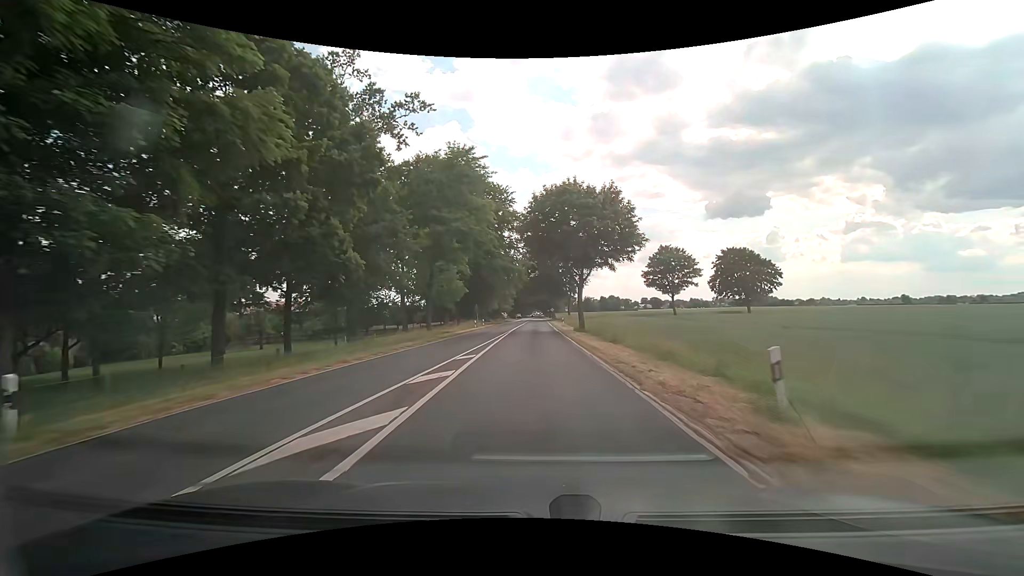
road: secondary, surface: asphalt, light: Day
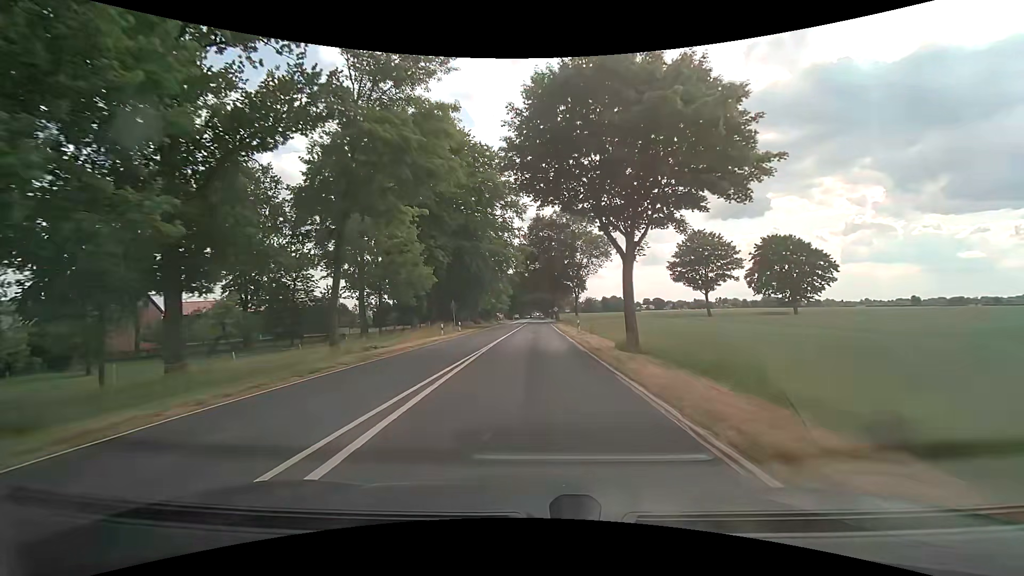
(-0.1, +20.1) m; 0°
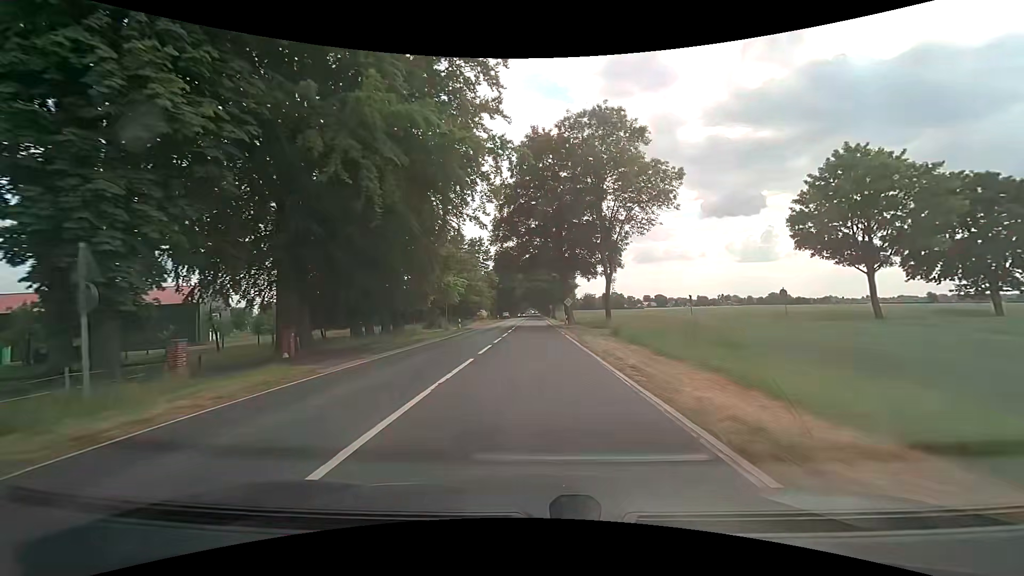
(+0.3, +40.9) m; +1°
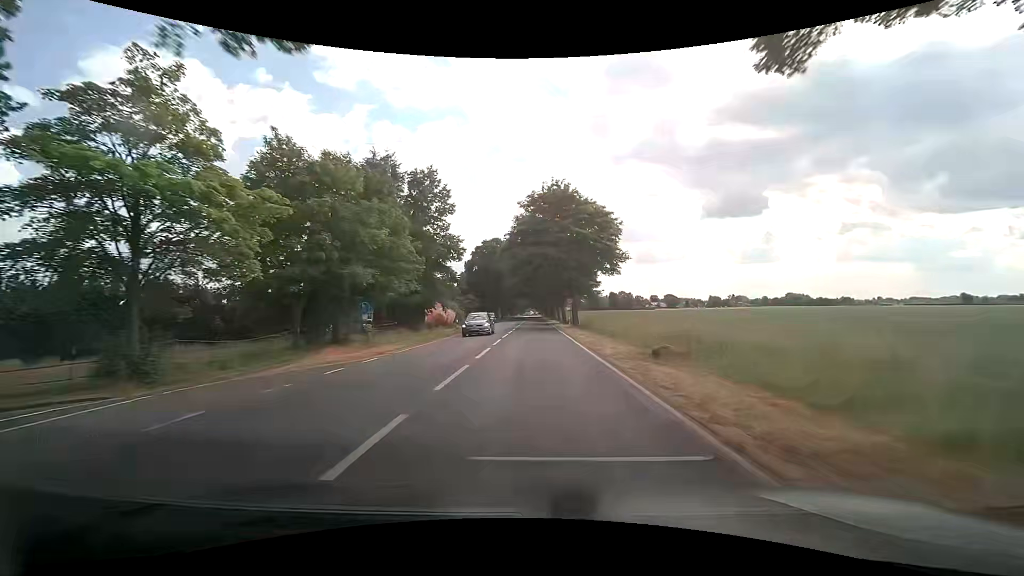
(0.0, +49.8) m; 0°
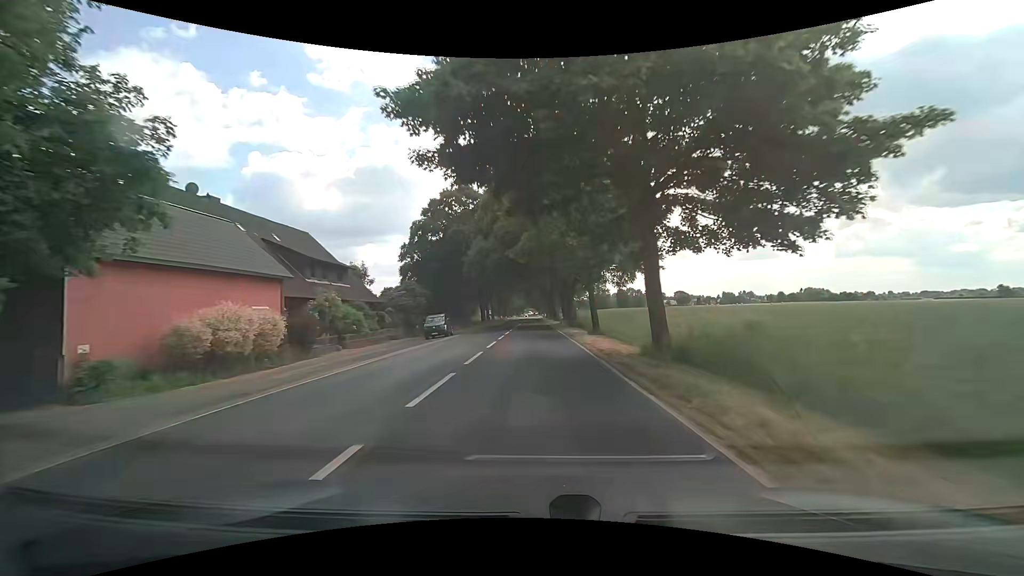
(+0.3, +49.7) m; 0°
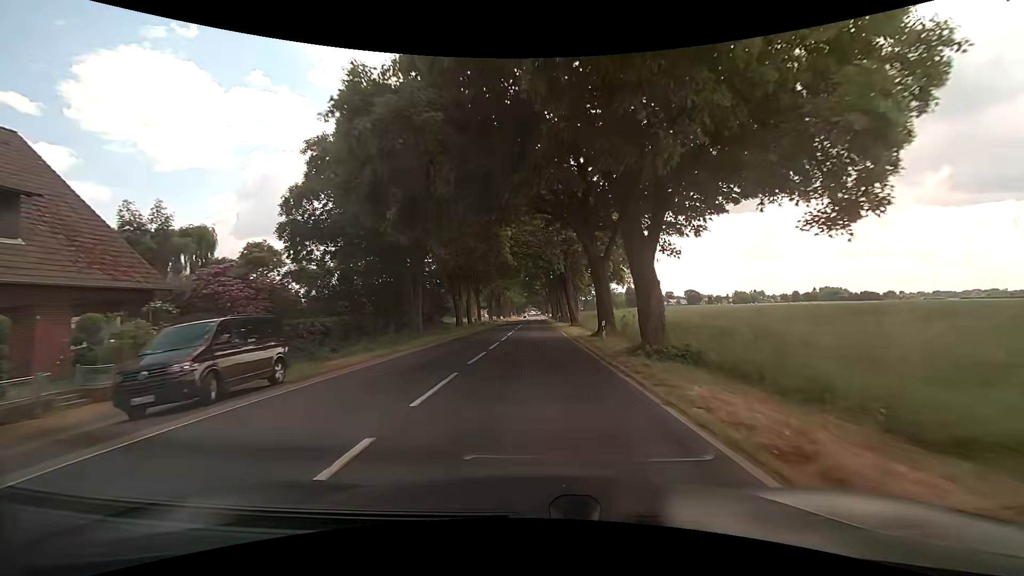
(-0.1, +30.2) m; -1°
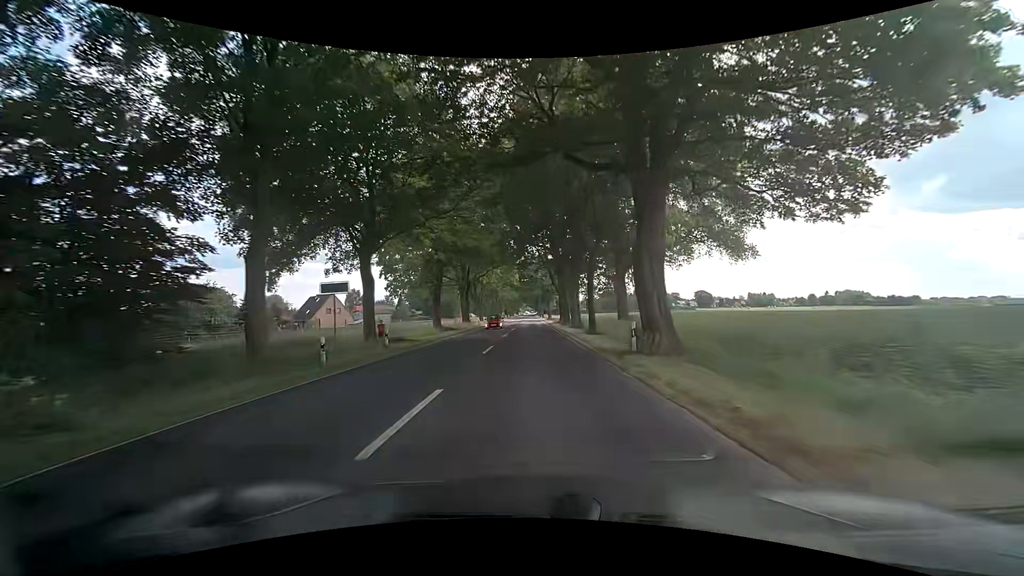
(+0.3, +51.1) m; +1°
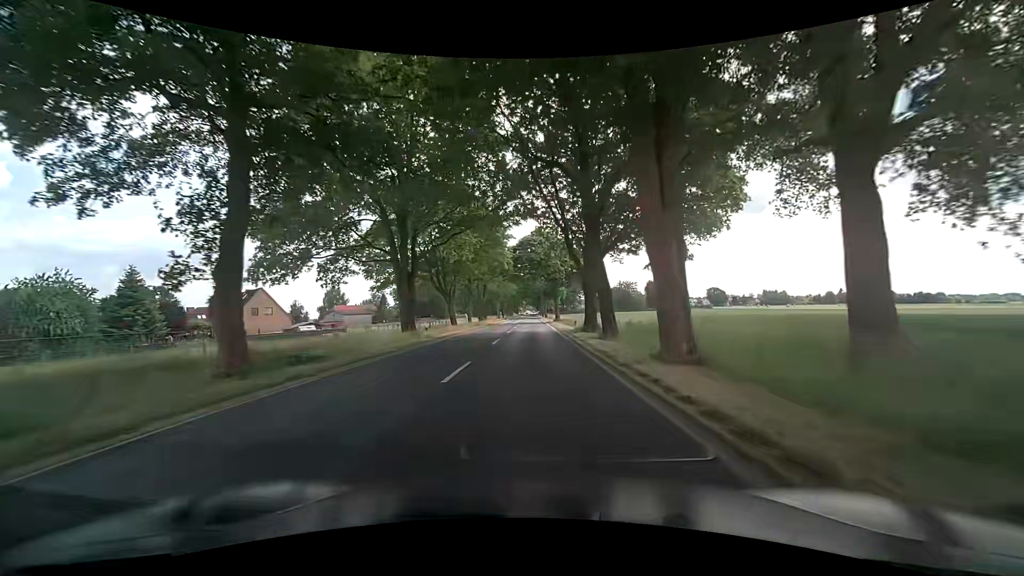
(-0.3, +31.1) m; -1°
(0, +10) (0, +20) (0, +30) (0, +40) (0, +50) (0, +60) (0, +70) (0, +80) (+1, +90) (+1, +100) m
